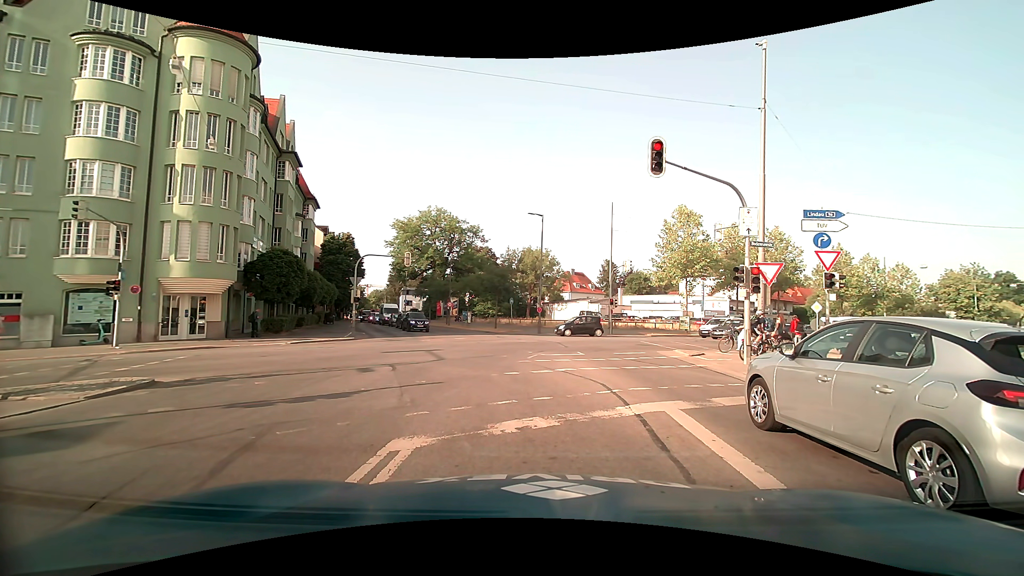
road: primary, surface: asphalt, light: Day
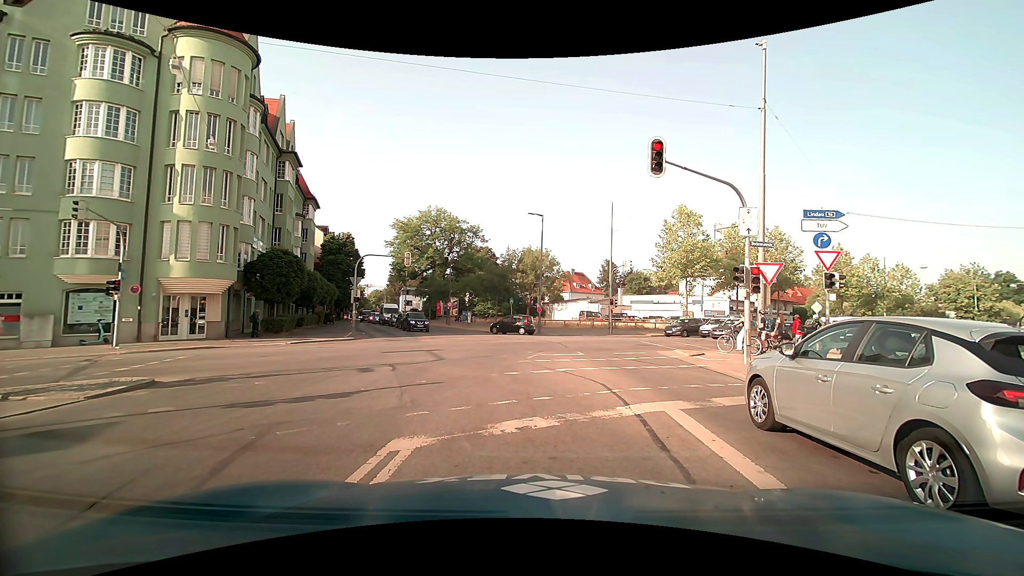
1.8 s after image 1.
(0.0, 0.0) m; 0°
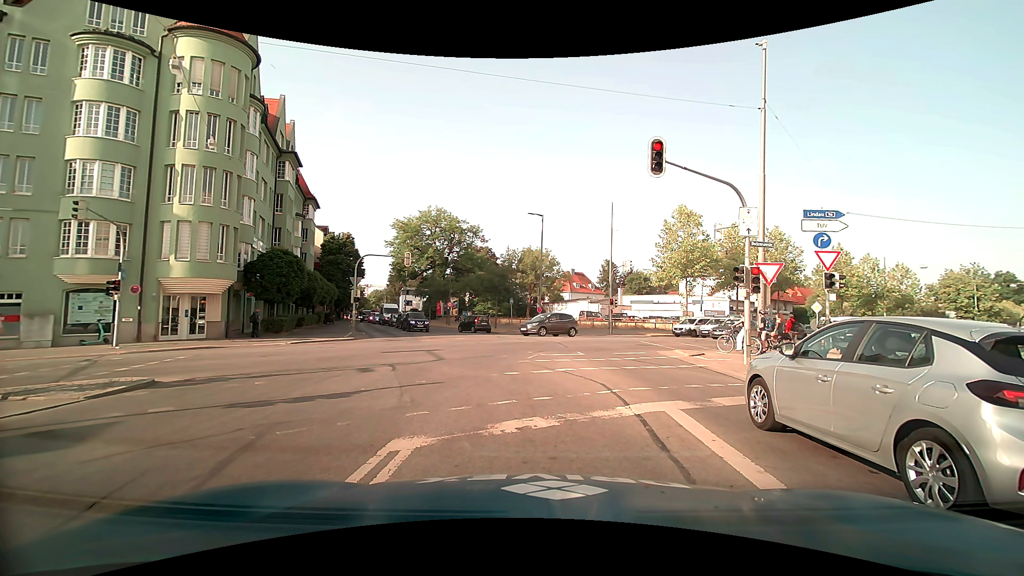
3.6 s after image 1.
(0.0, 0.0) m; 0°
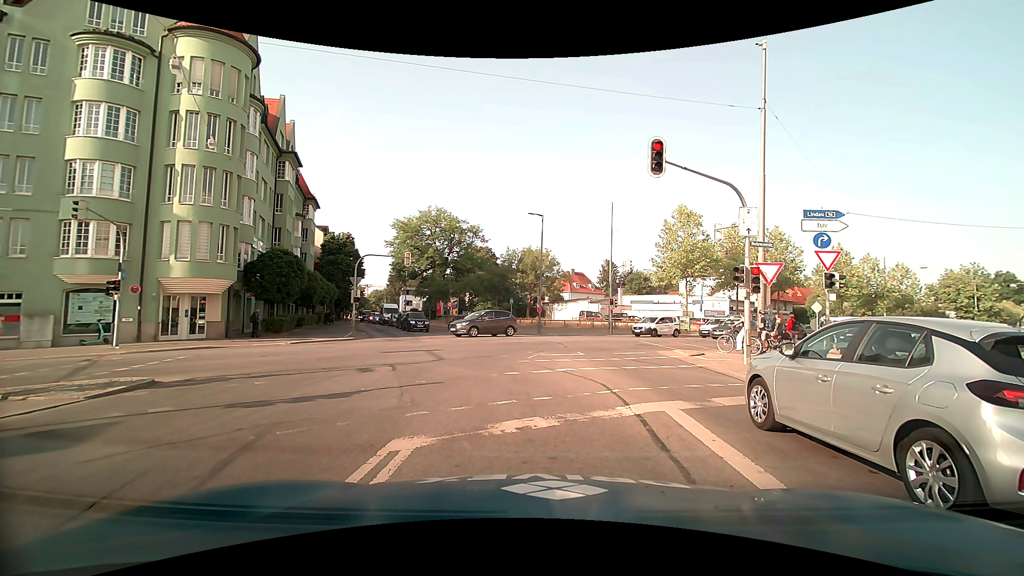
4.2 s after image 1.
(0.0, 0.0) m; 0°
